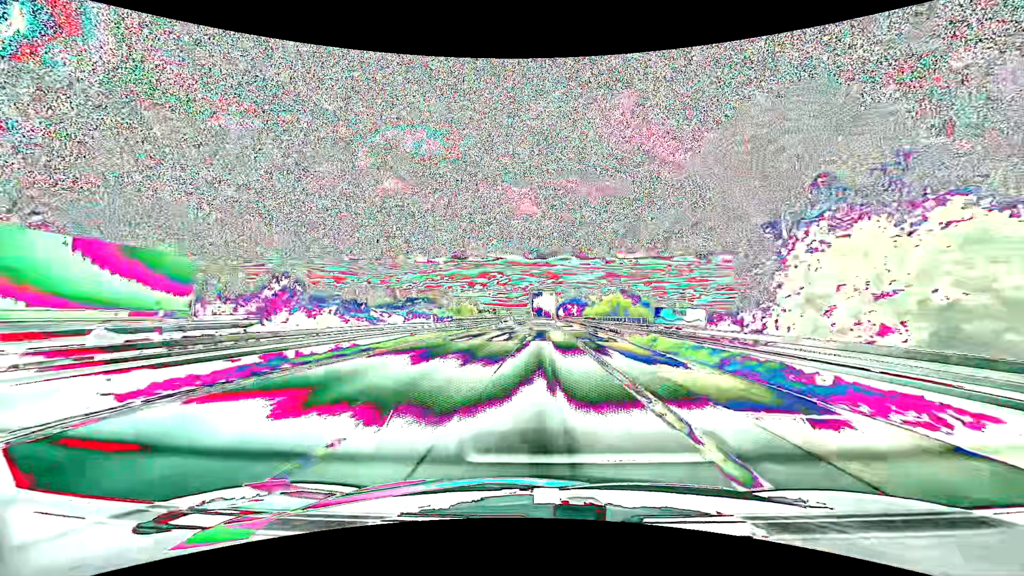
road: motorway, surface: asphalt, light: Day
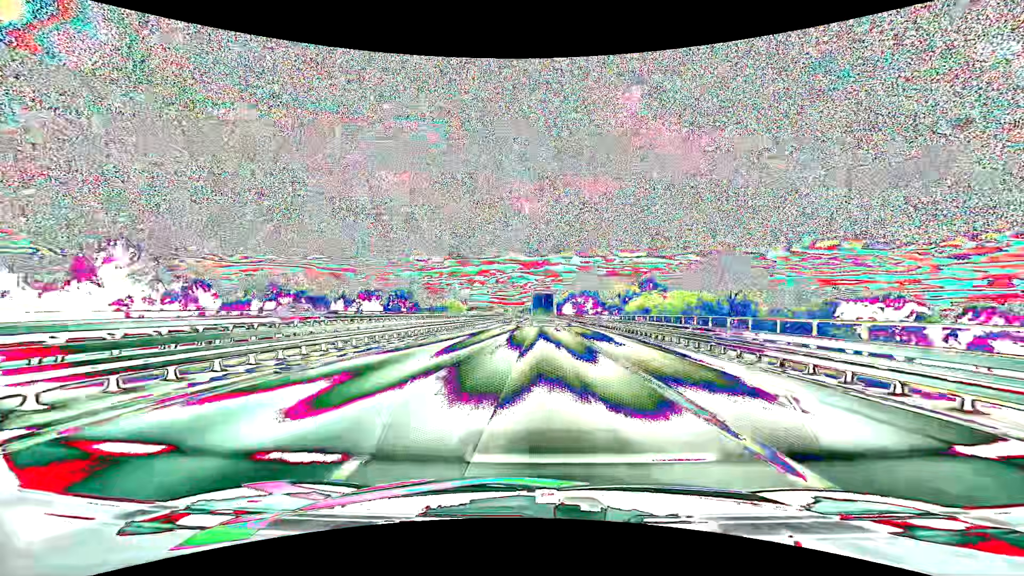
(+0.1, +51.6) m; 0°
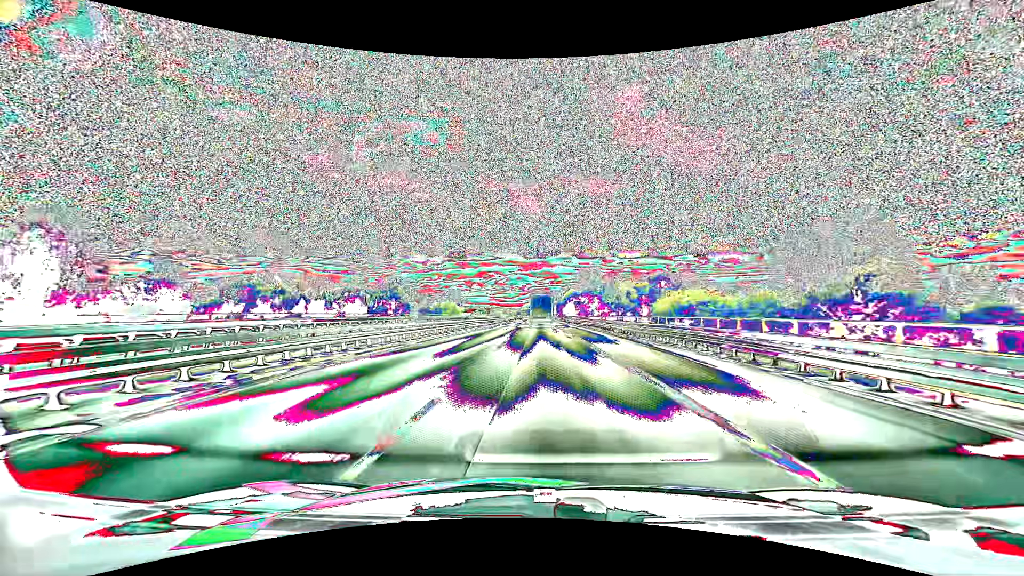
(+0.1, +13.1) m; 0°
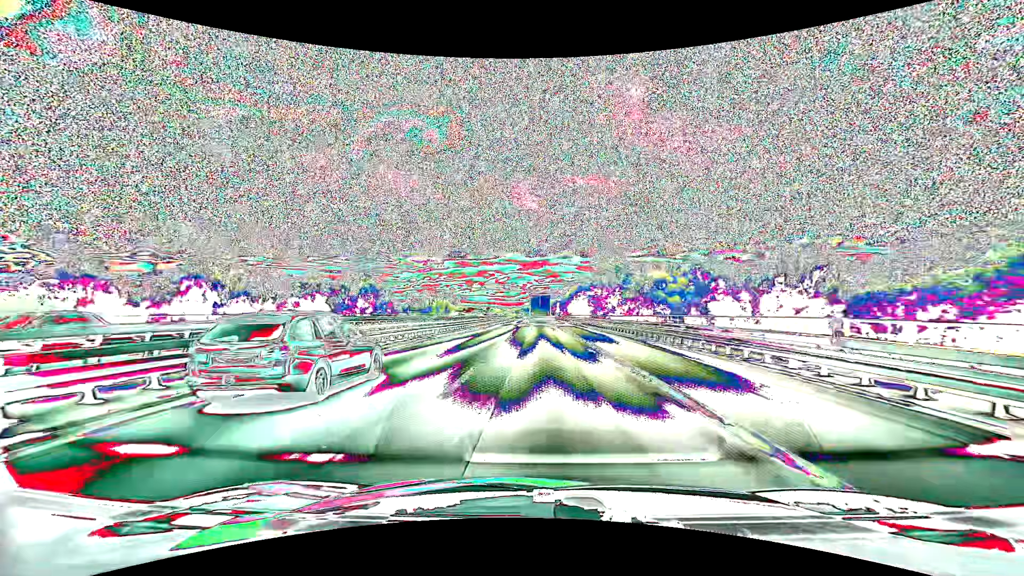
(0.0, +26.3) m; 0°
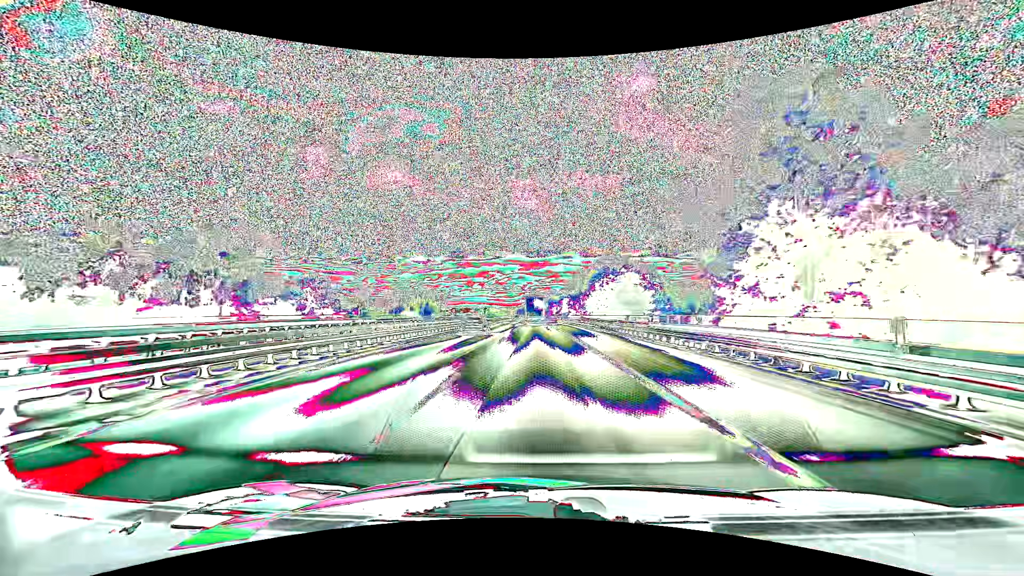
(0.0, +53.3) m; 0°
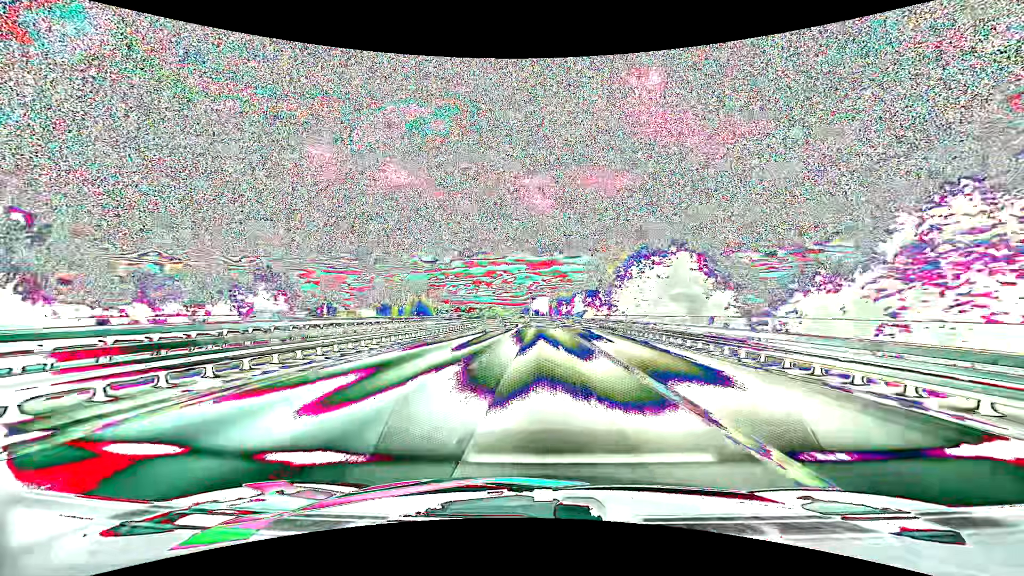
(-0.2, +26.9) m; -1°
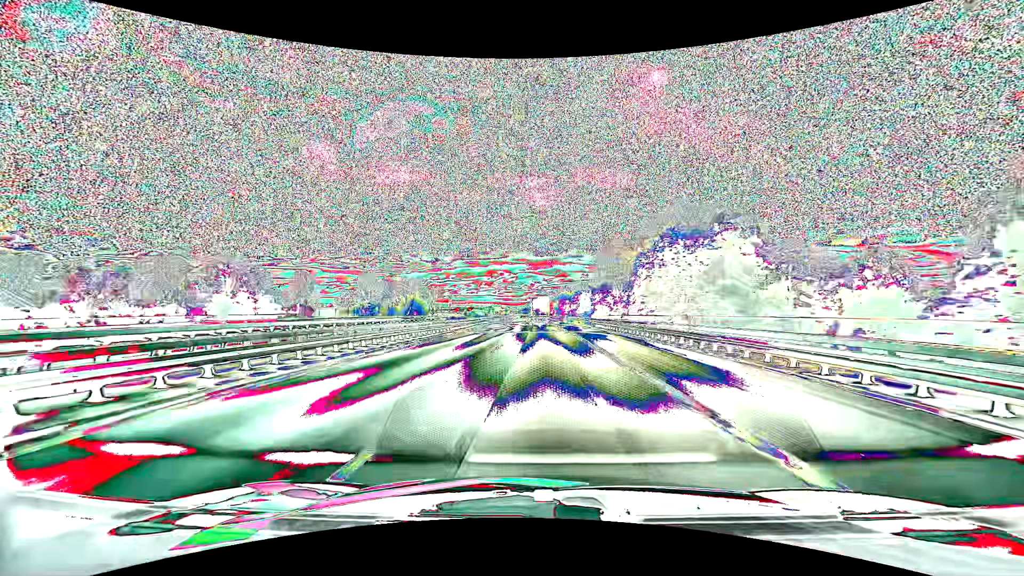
(0.0, +13.5) m; 0°
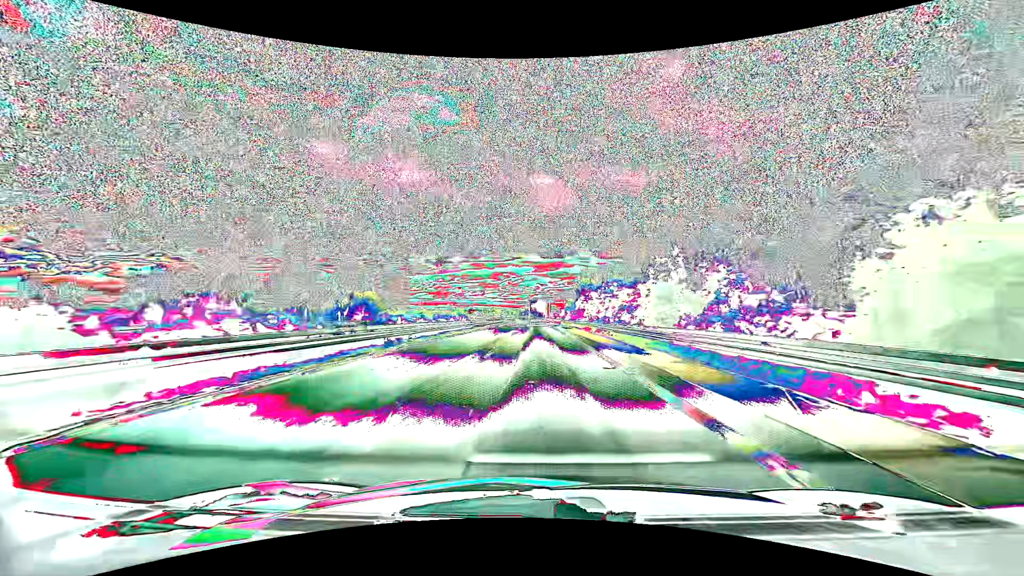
(-0.3, +69.3) m; 0°
(0, +10) (0, +20) (0, +30) (0, +40) (0, +50) (-1, +60) (-1, +70) (-1, +80) (-1, +90) (-1, +100) m
